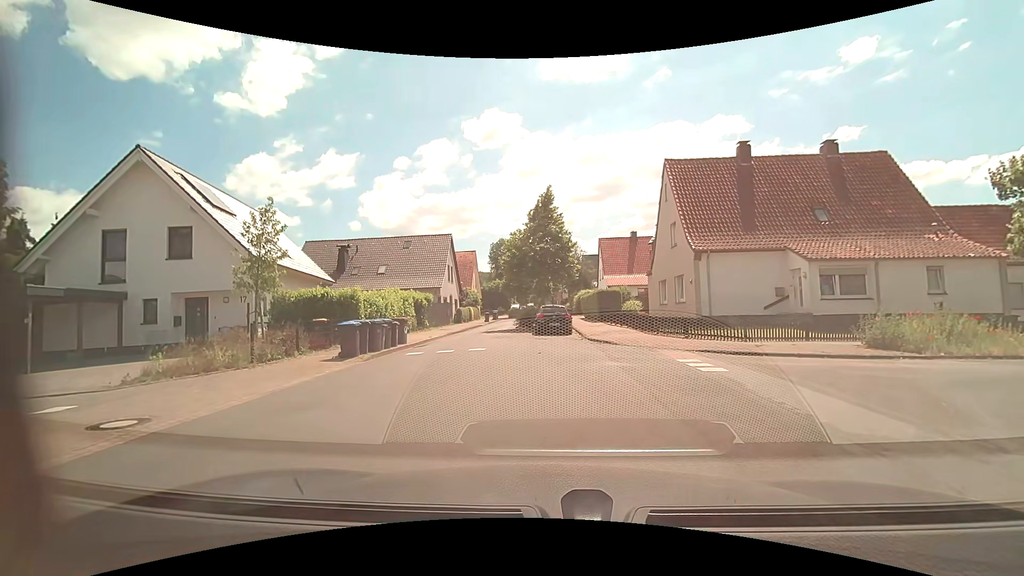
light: Day
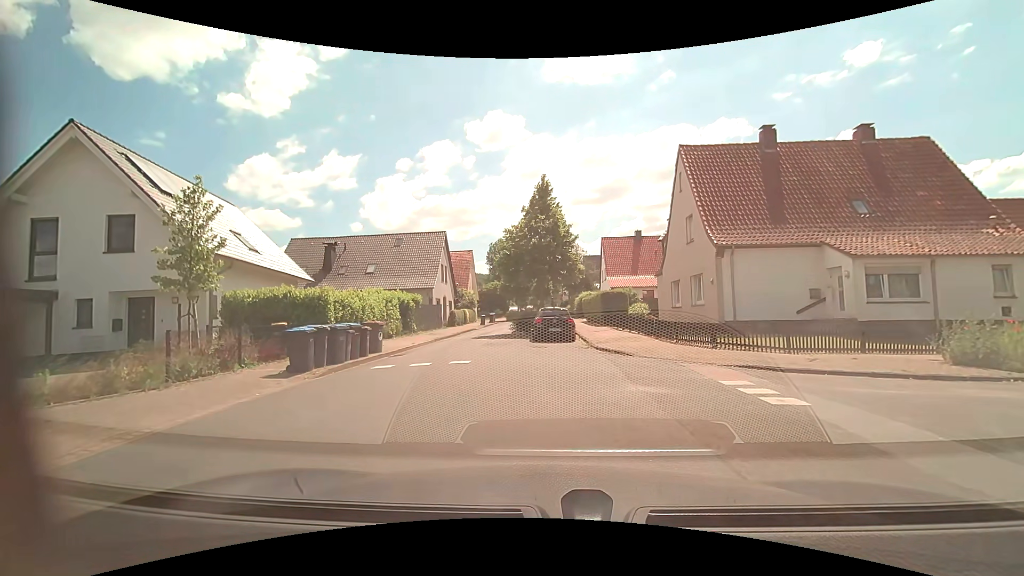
(0.0, +3.0) m; 0°
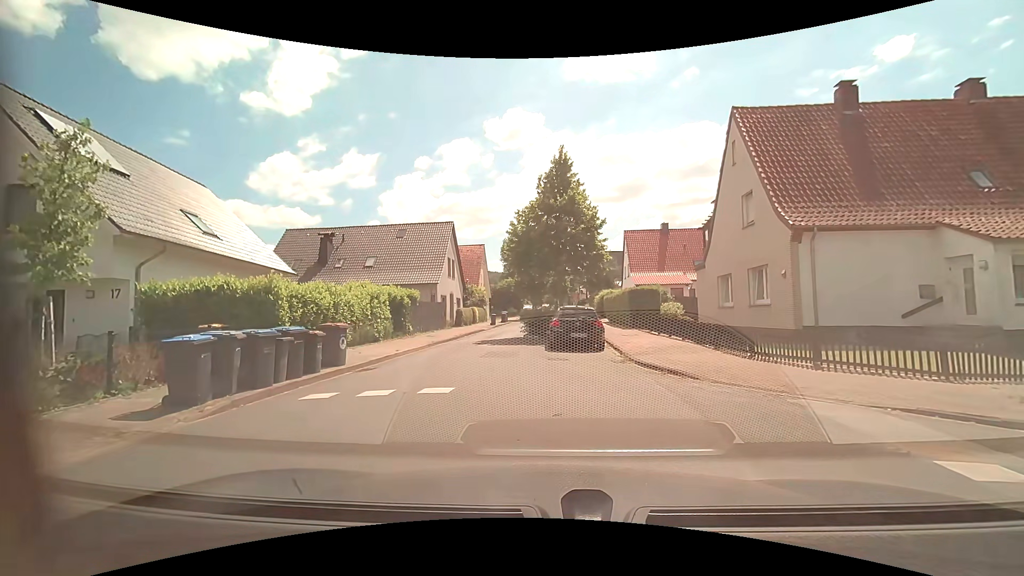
(-0.2, +4.7) m; -3°
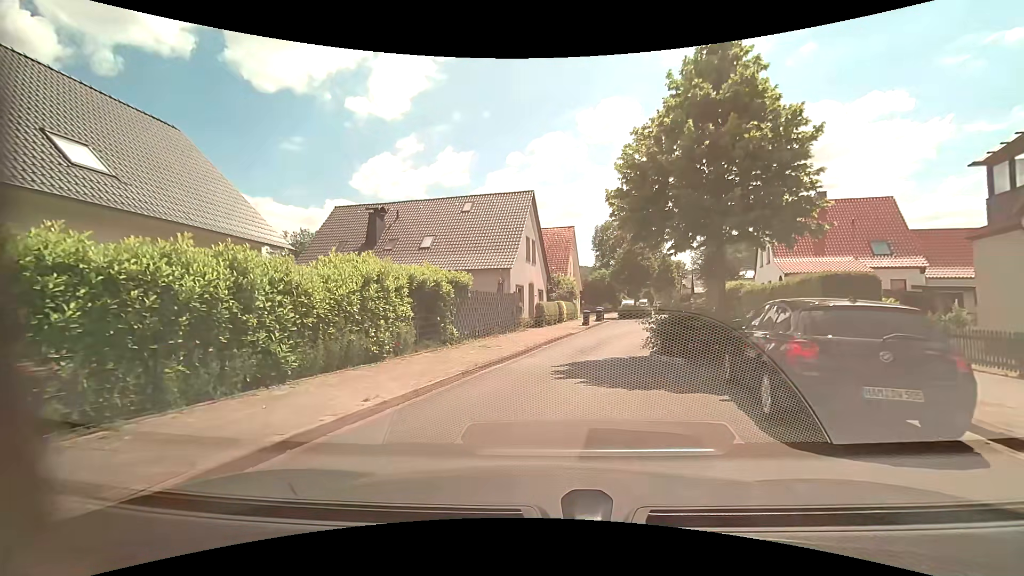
(-1.0, +10.4) m; -11°
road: unclassified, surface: asphalt
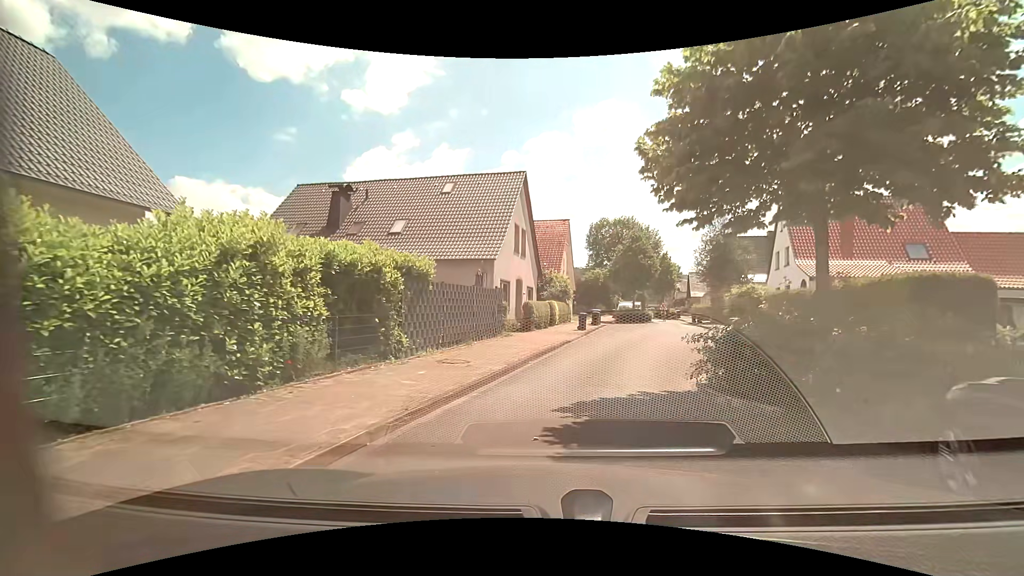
(0.0, +4.9) m; +1°
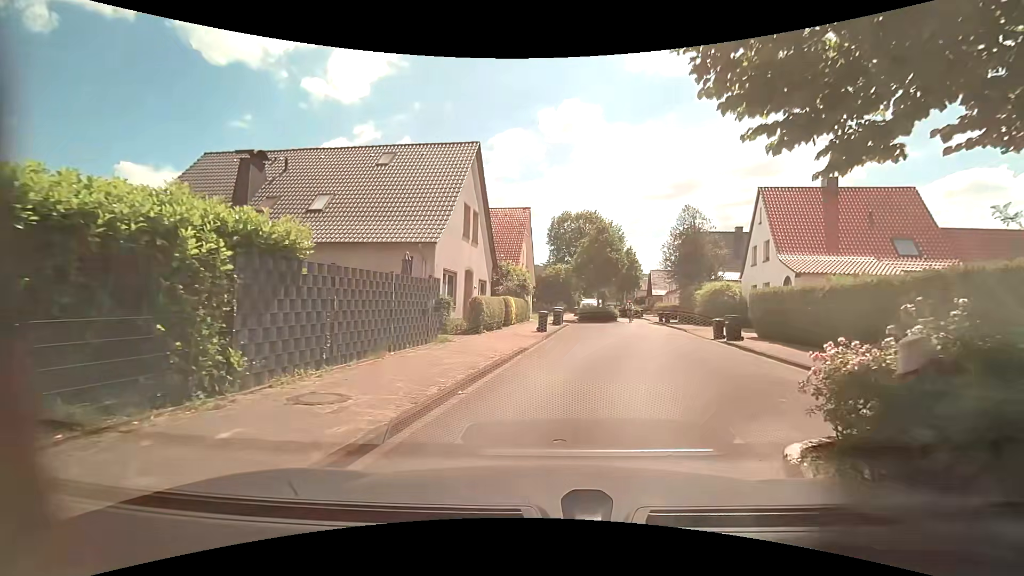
(+0.1, +4.6) m; +5°
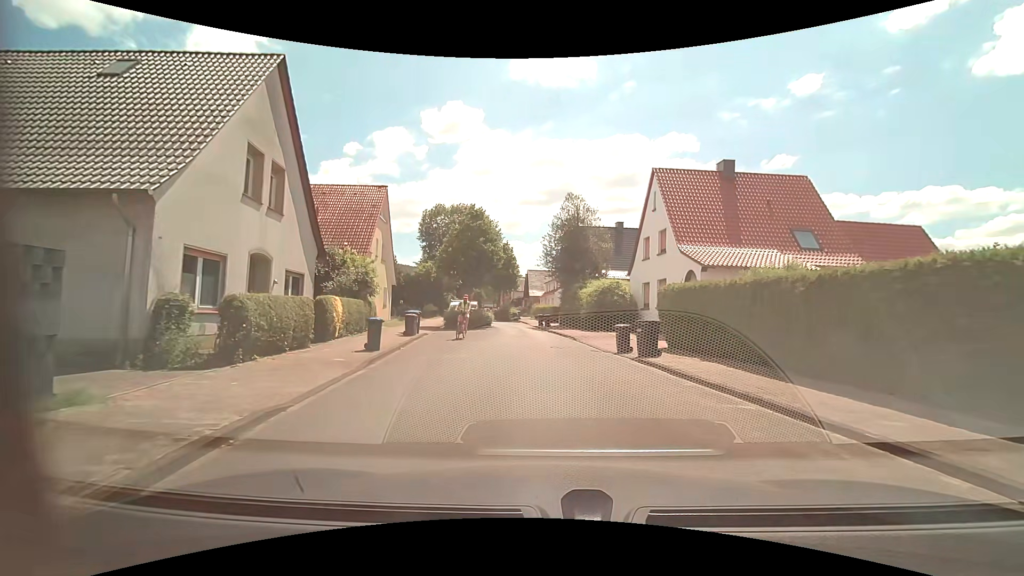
(+0.8, +7.8) m; +14°
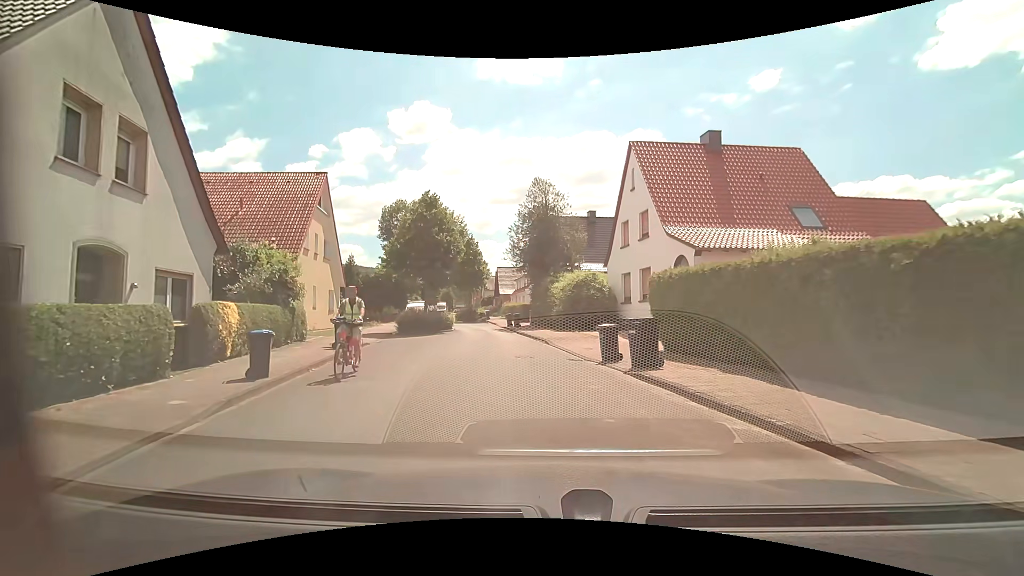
(+0.2, +4.3) m; +4°
(-1, +10) (-2, +20) (-4, +30) (-7, +39) (-11, +48) (-13, +58) (-15, +68) (-16, +78) (-17, +88) (-18, +98) m
